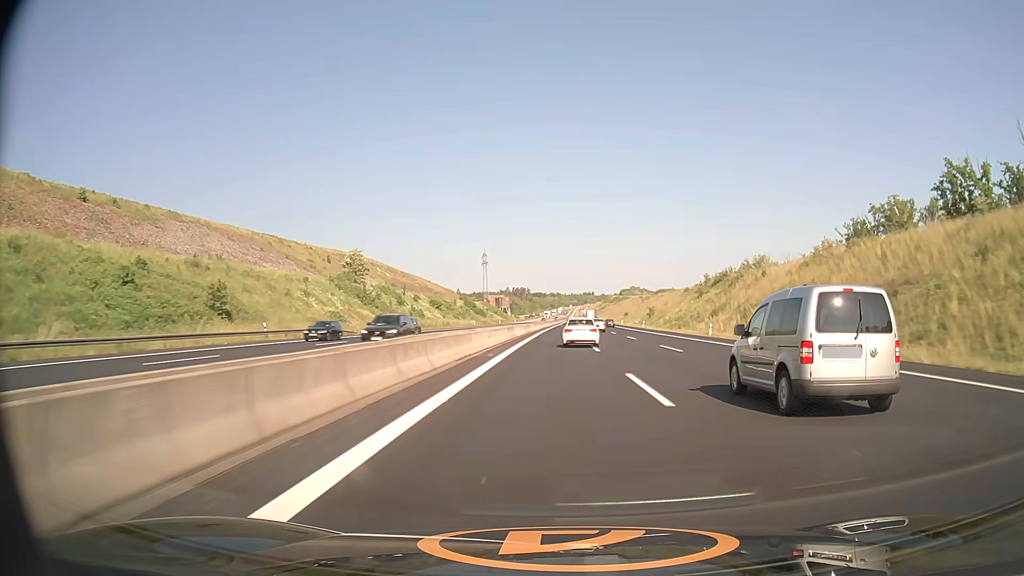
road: motorway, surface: asphalt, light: Day
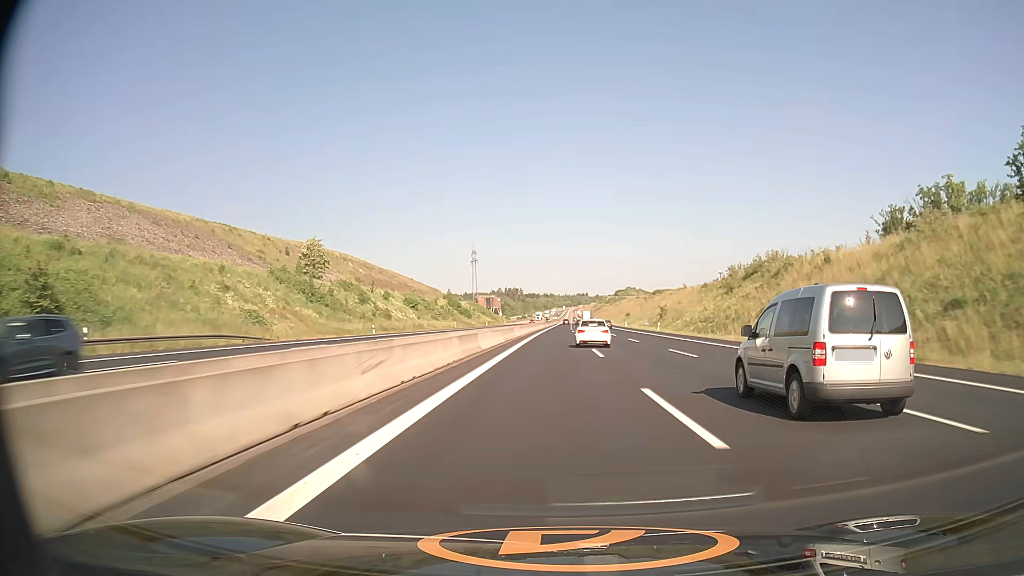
(+0.1, +21.2) m; +1°
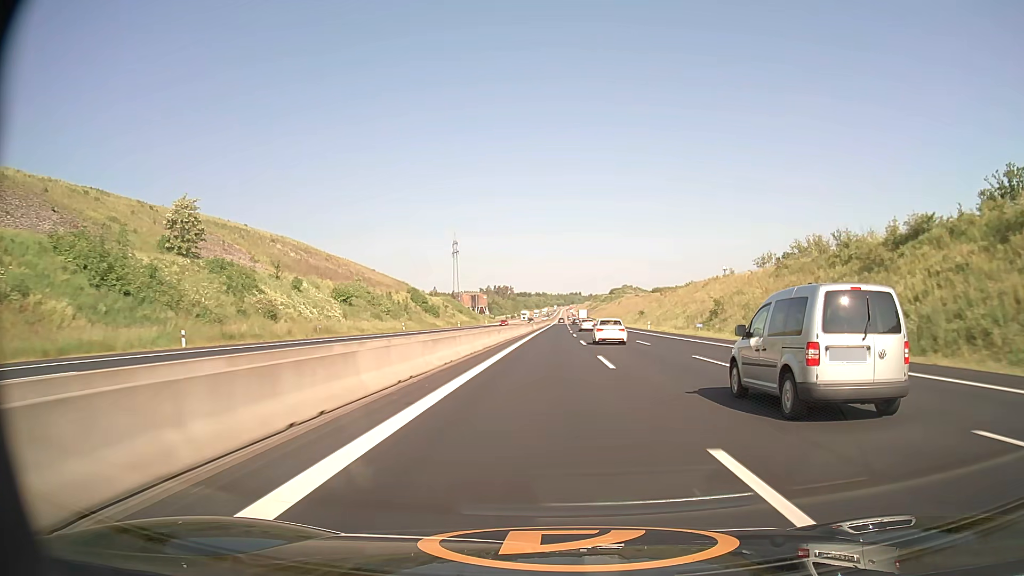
(+0.3, +41.8) m; +1°
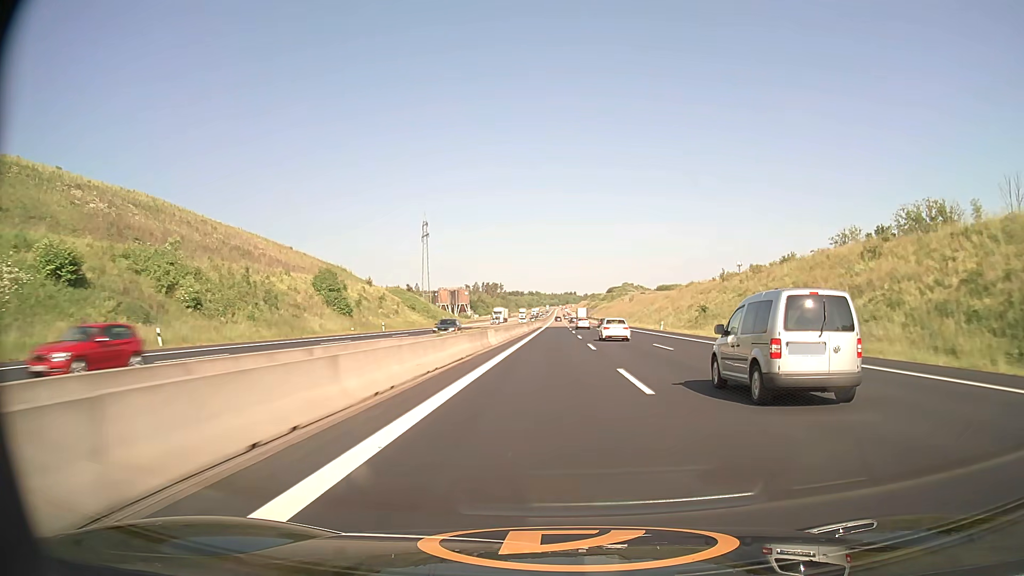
(+0.2, +61.3) m; +1°
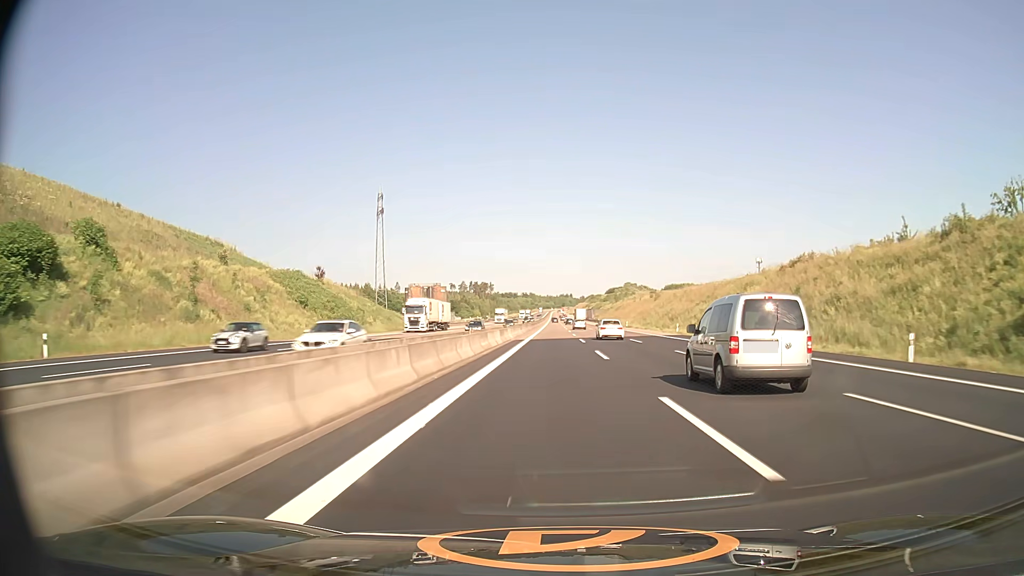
(+0.3, +60.3) m; 0°
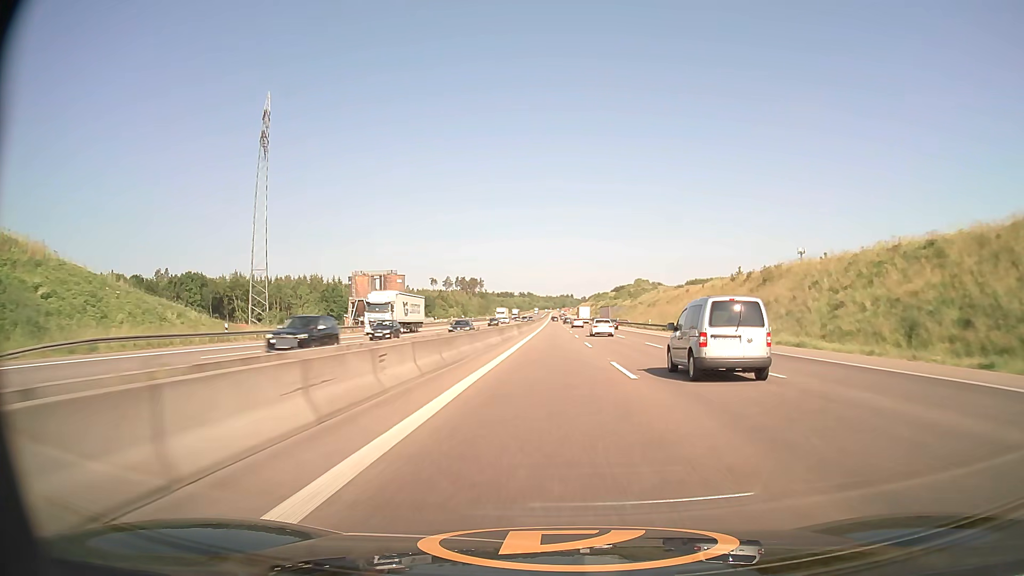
(+0.2, +80.0) m; 0°
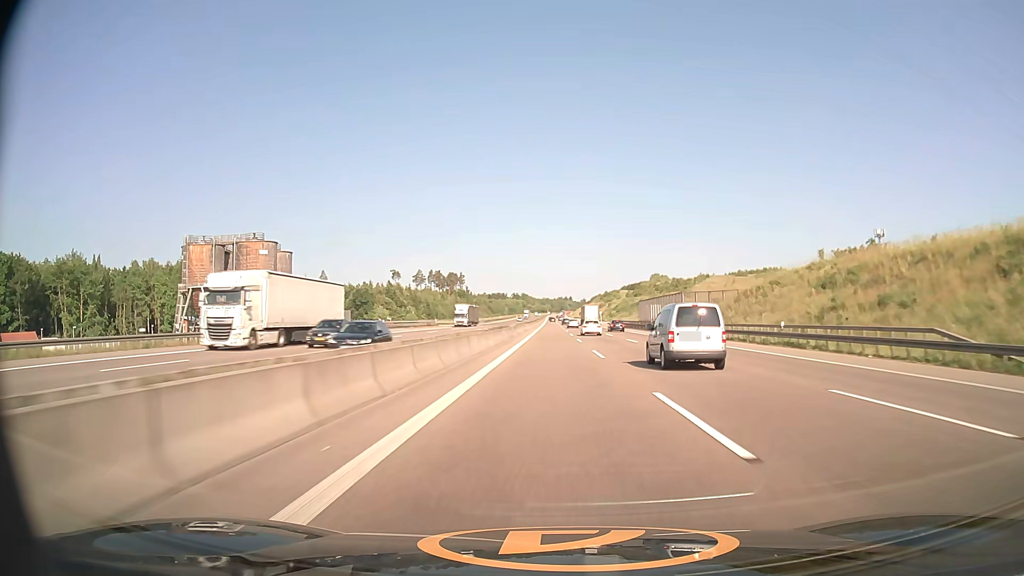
(0.0, +98.1) m; 0°
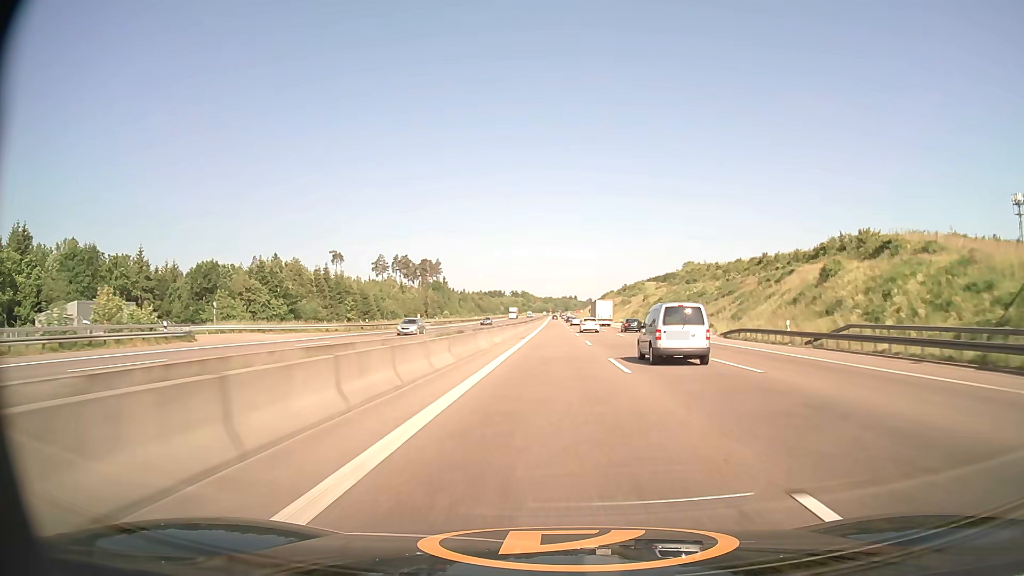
(-0.2, +97.0) m; 0°
(0, +10) (0, +20) (0, +30) (0, +40) (0, +50) (0, +60) (0, +70) (0, +80) (0, +90) (0, +100) m
